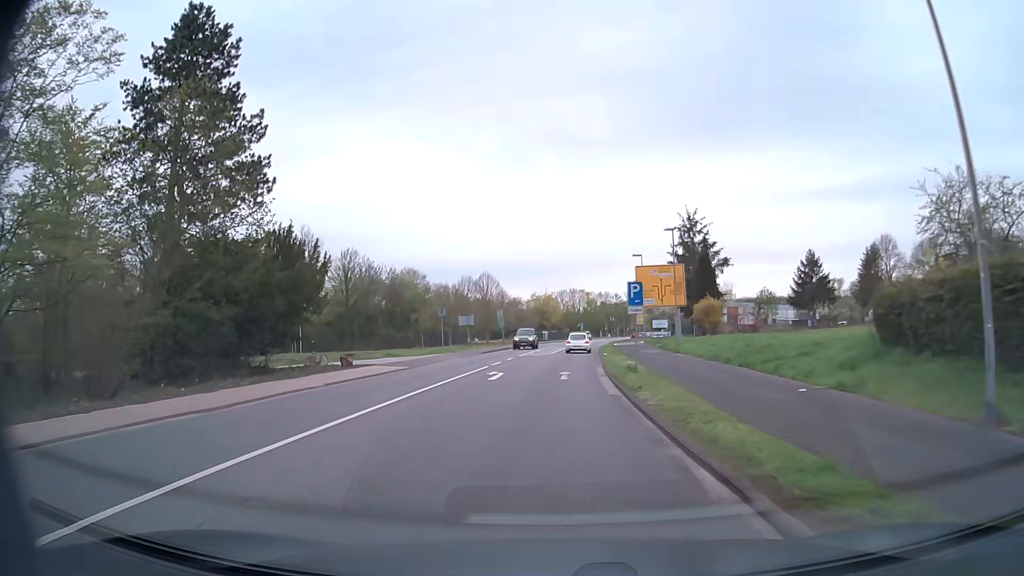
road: secondary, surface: asphalt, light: Day
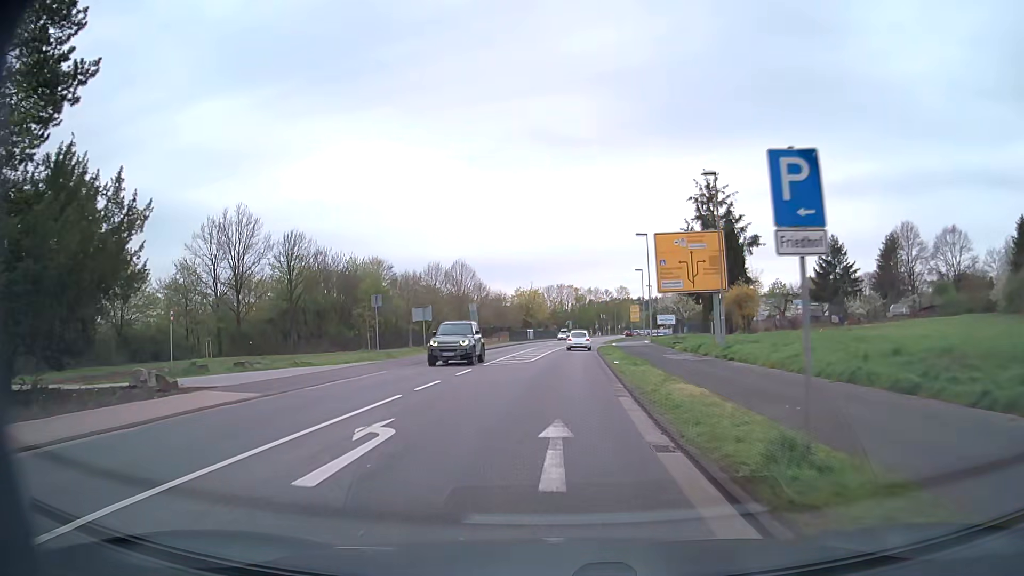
(+0.2, +15.2) m; +1°
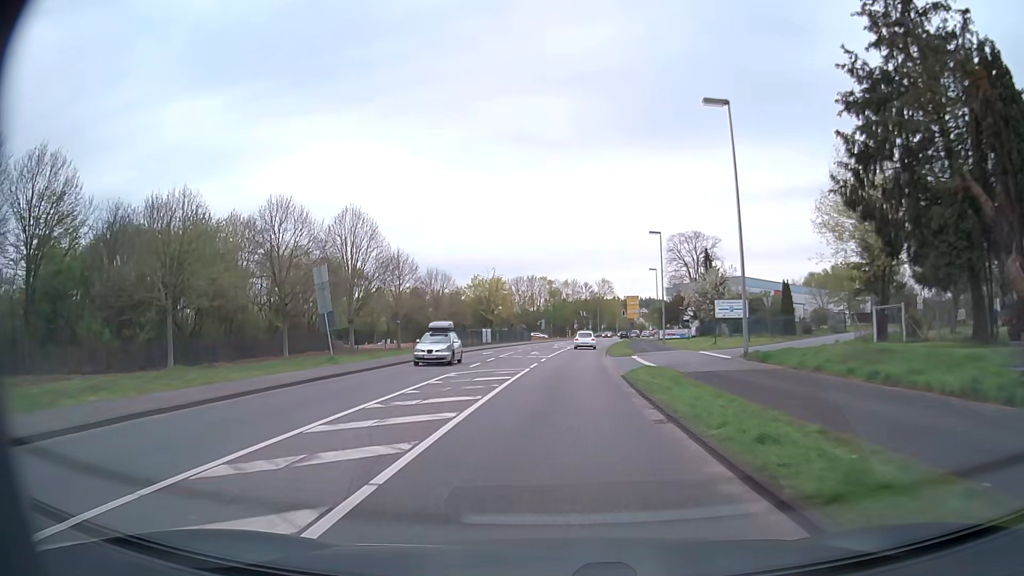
(+0.8, +38.1) m; +3°
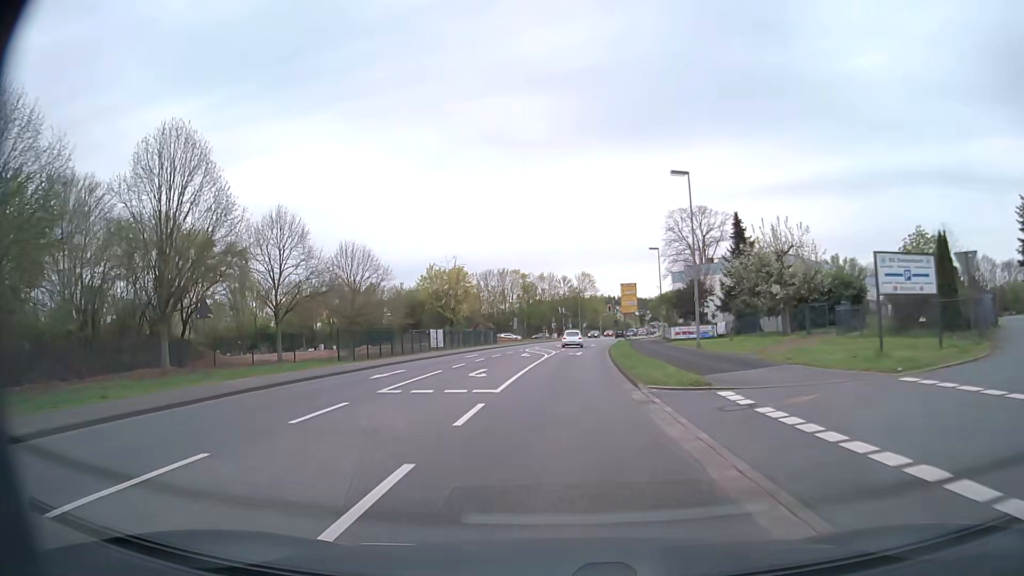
(+0.3, +23.0) m; +2°
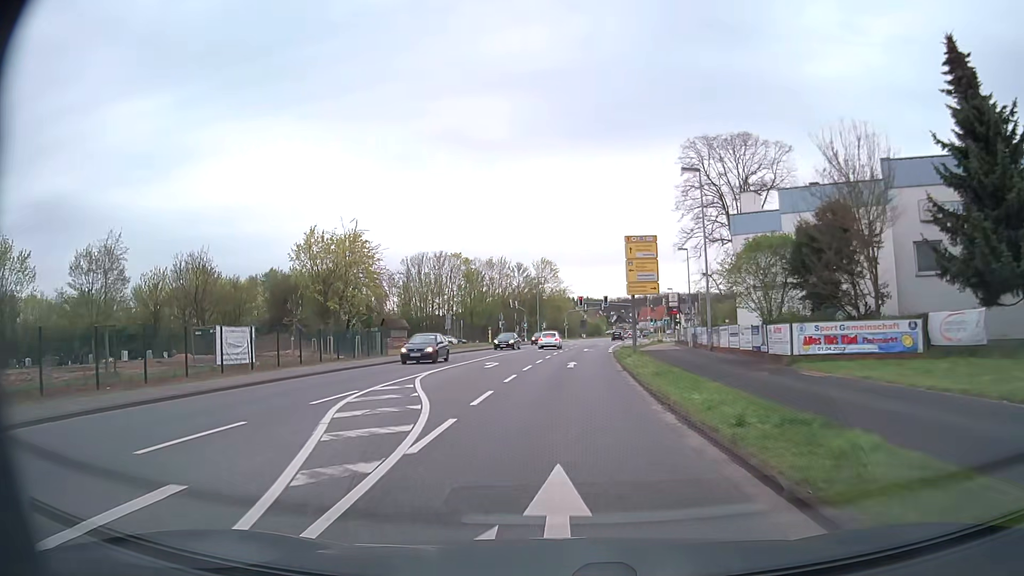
(+1.2, +38.4) m; +4°
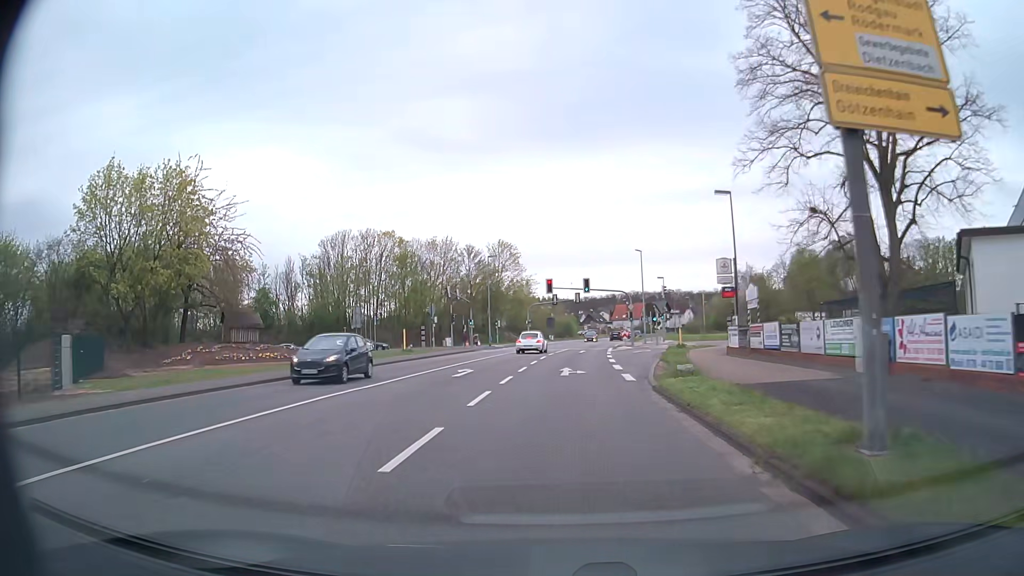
(+0.8, +30.4) m; +2°
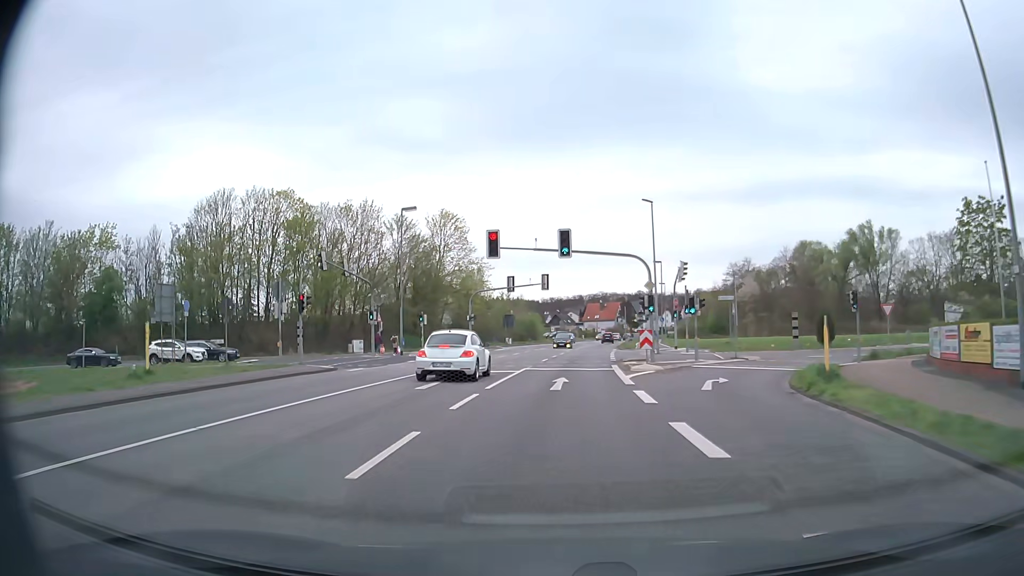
(+1.0, +30.2) m; +3°
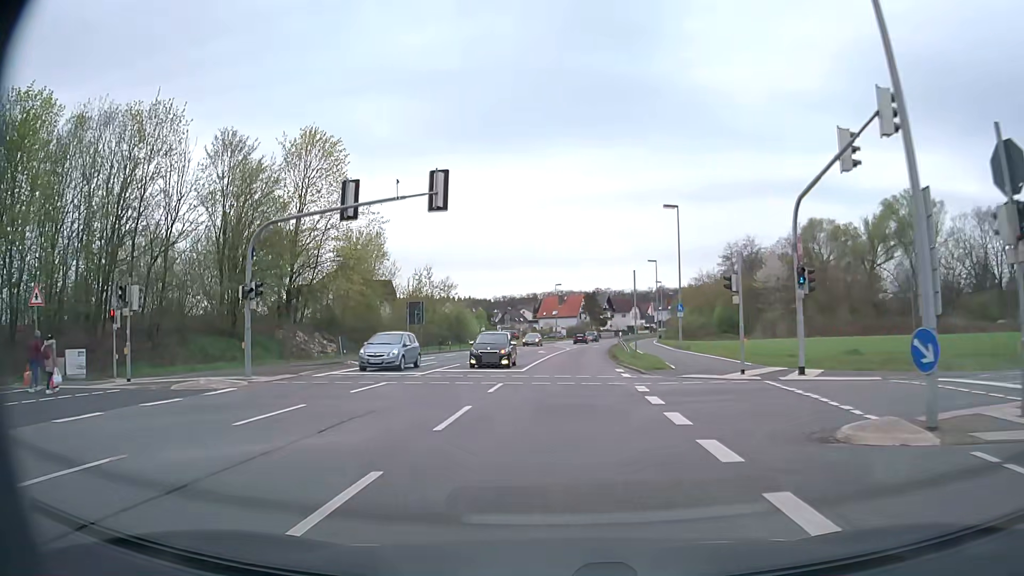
(+1.5, +37.3) m; +4°
(0, +10) (0, +20) (+1, +30) (+1, +40) (+2, +50) (+3, +60) (+4, +70) (+5, +80) (+6, +90) (+8, +100) m
